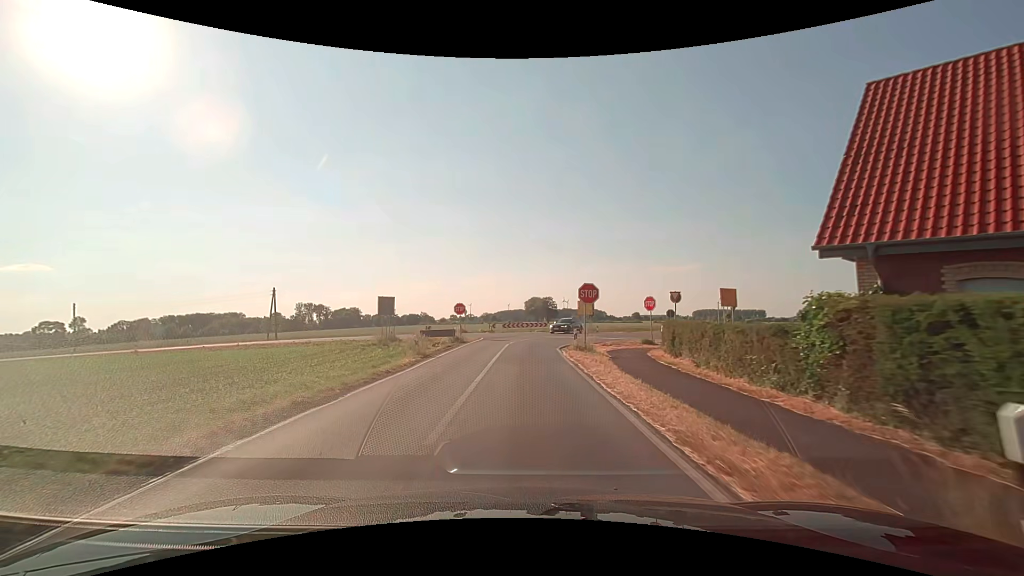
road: secondary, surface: asphalt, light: Day
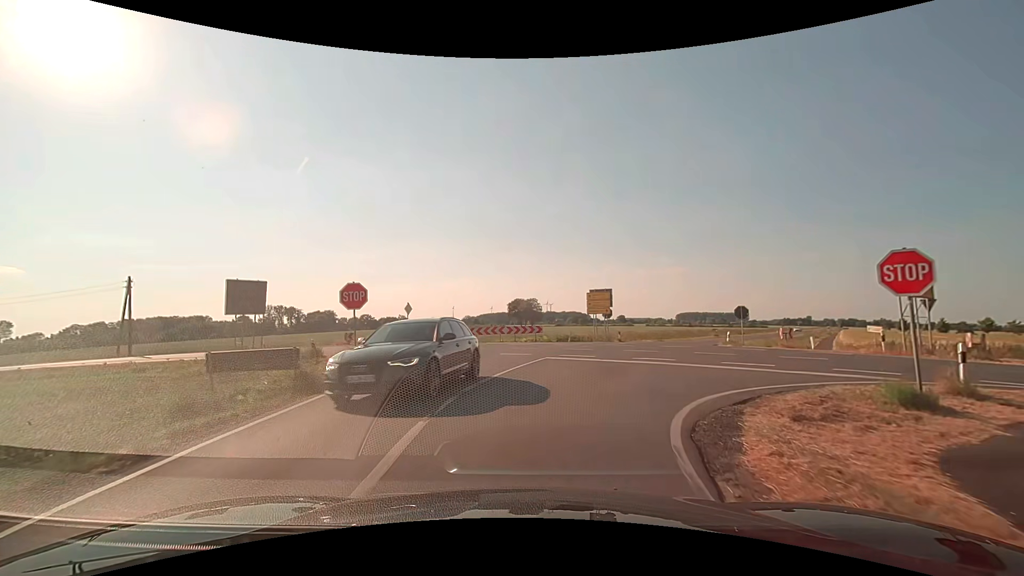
(0.0, +21.7) m; +1°
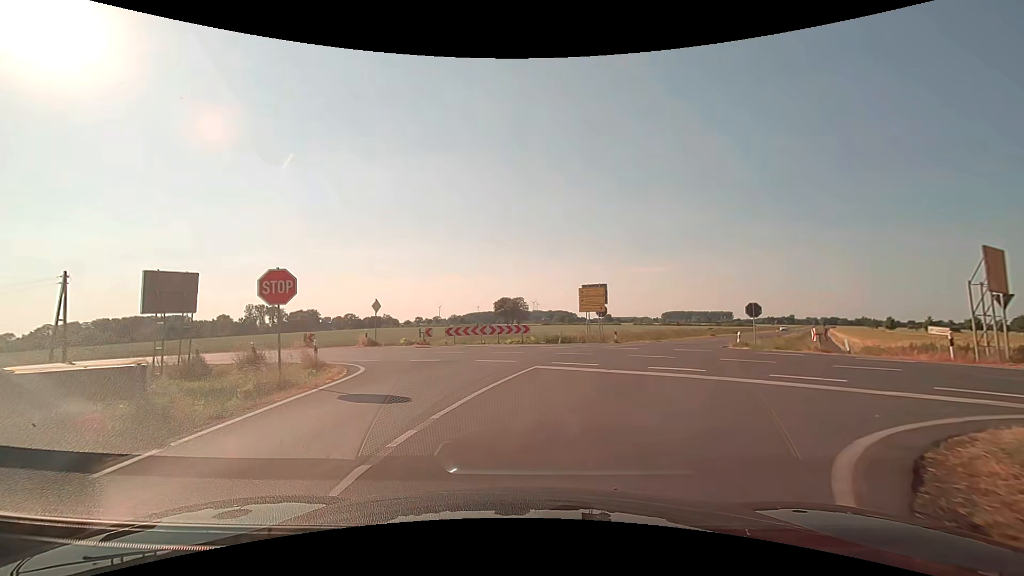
(+0.1, +4.2) m; +2°
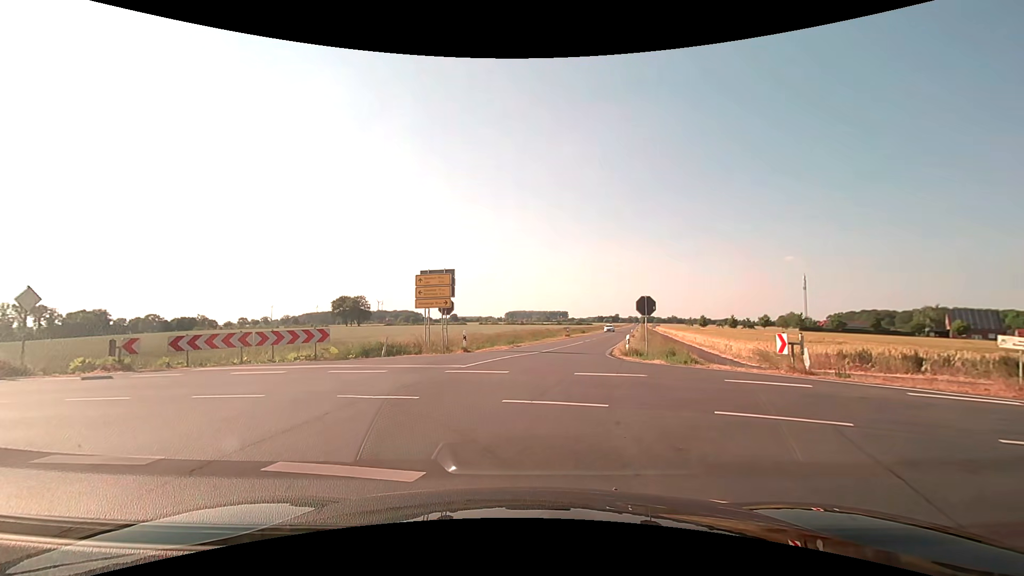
(+1.0, +10.2) m; +17°
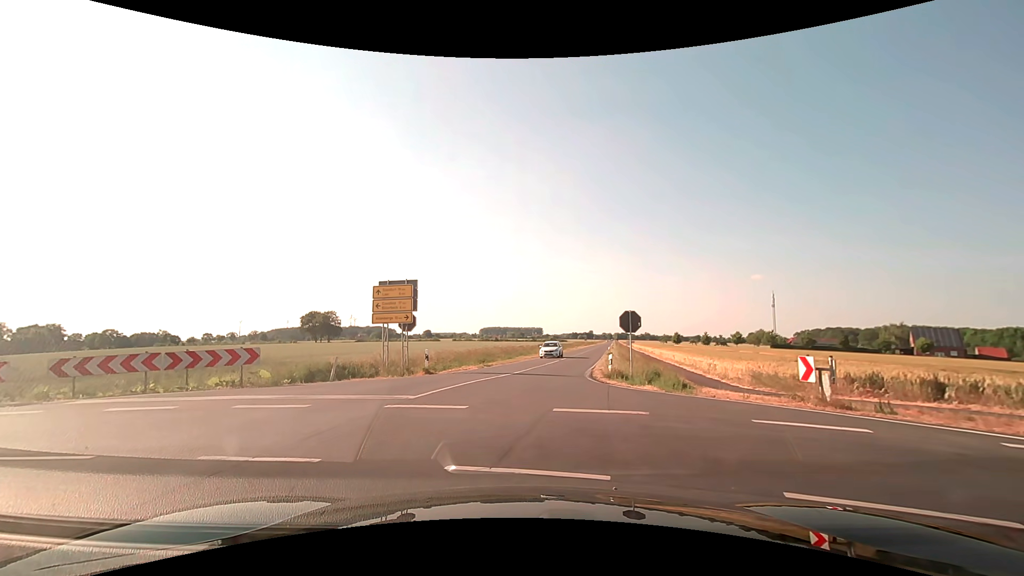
(+0.1, +2.9) m; +2°
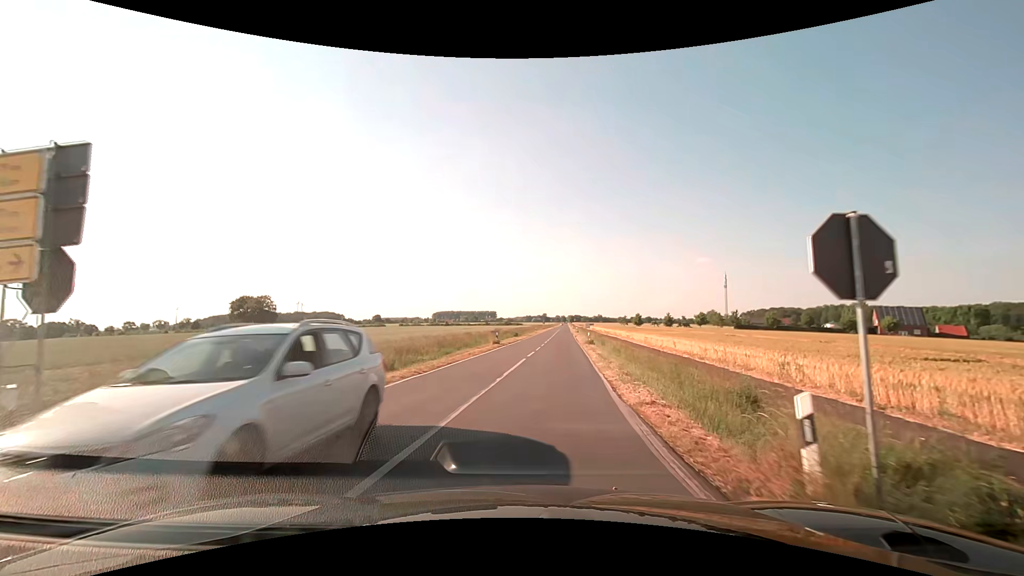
(+0.5, +17.1) m; +5°
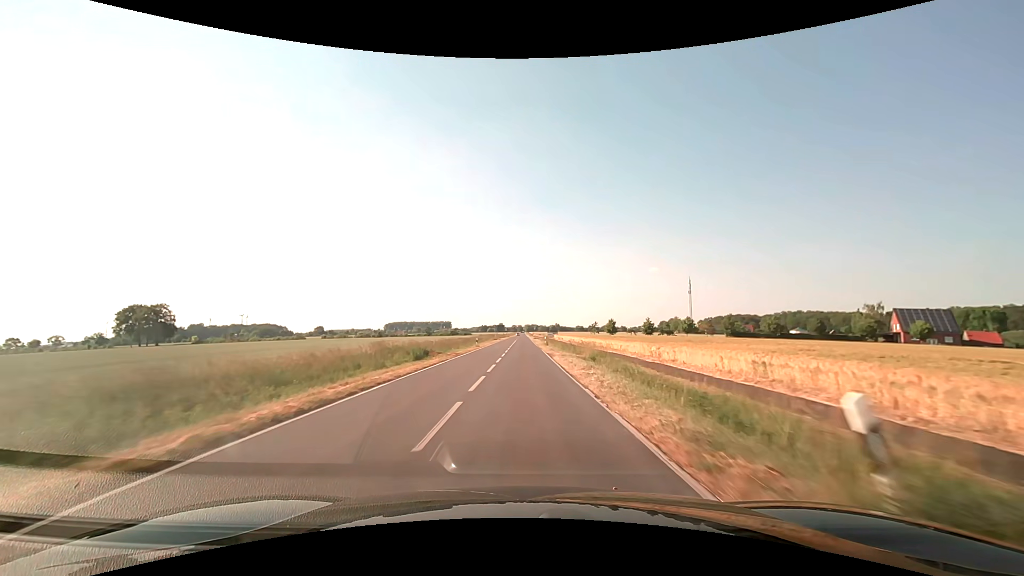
(+2.5, +37.7) m; +5°
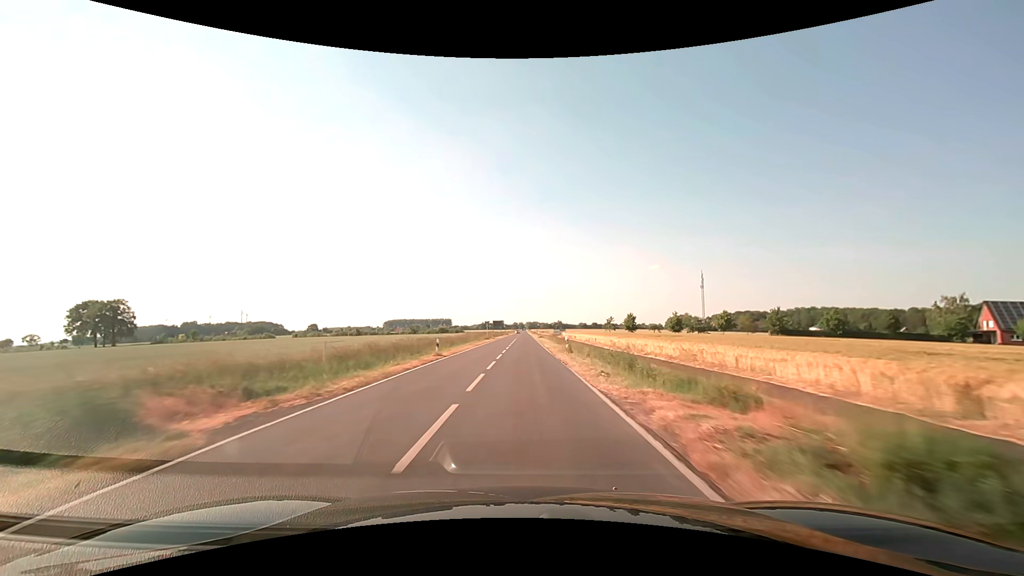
(-0.1, +25.8) m; 0°
(0, +10) (0, +20) (0, +30) (0, +40) (0, +50) (0, +60) (0, +70) (0, +80) (0, +90) (0, +100) m
